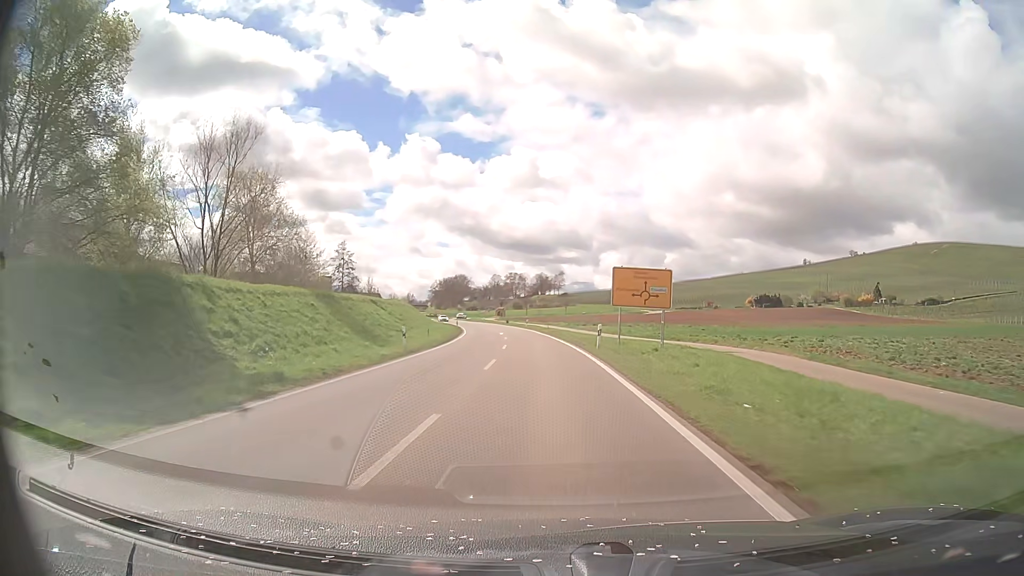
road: primary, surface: asphalt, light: Day
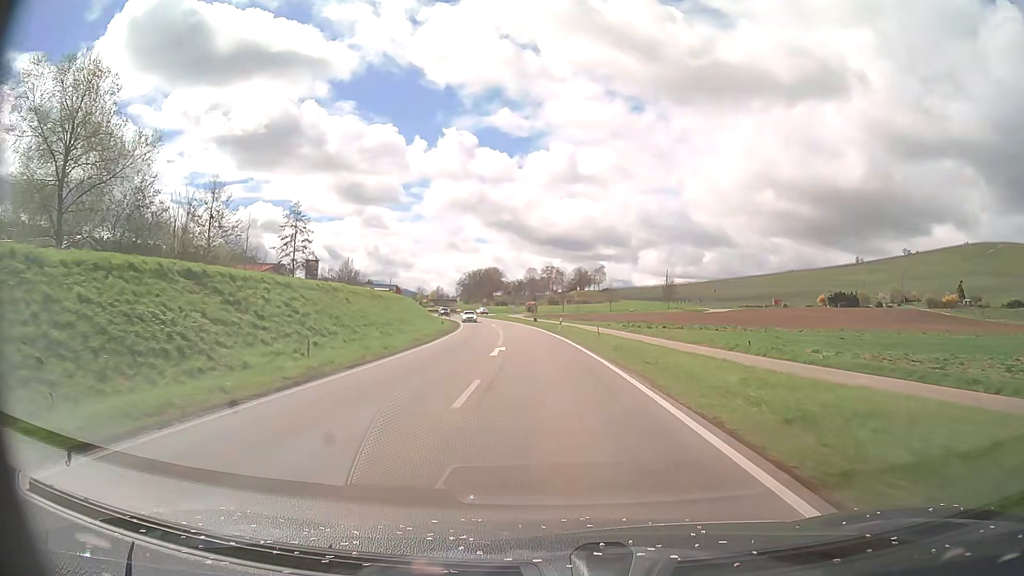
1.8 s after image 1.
(-0.8, +31.6) m; -3°
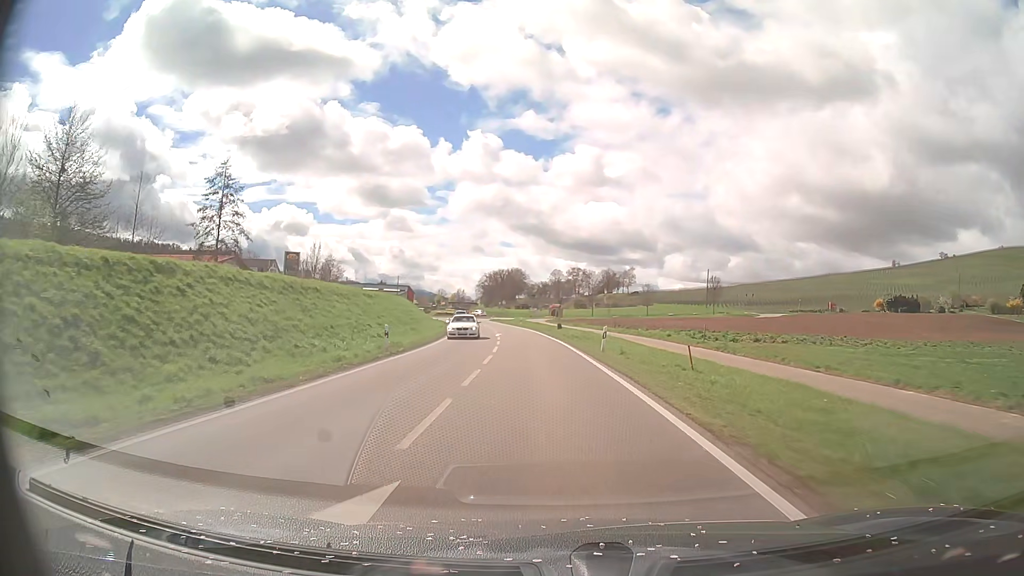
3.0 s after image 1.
(-0.4, +21.1) m; -2°
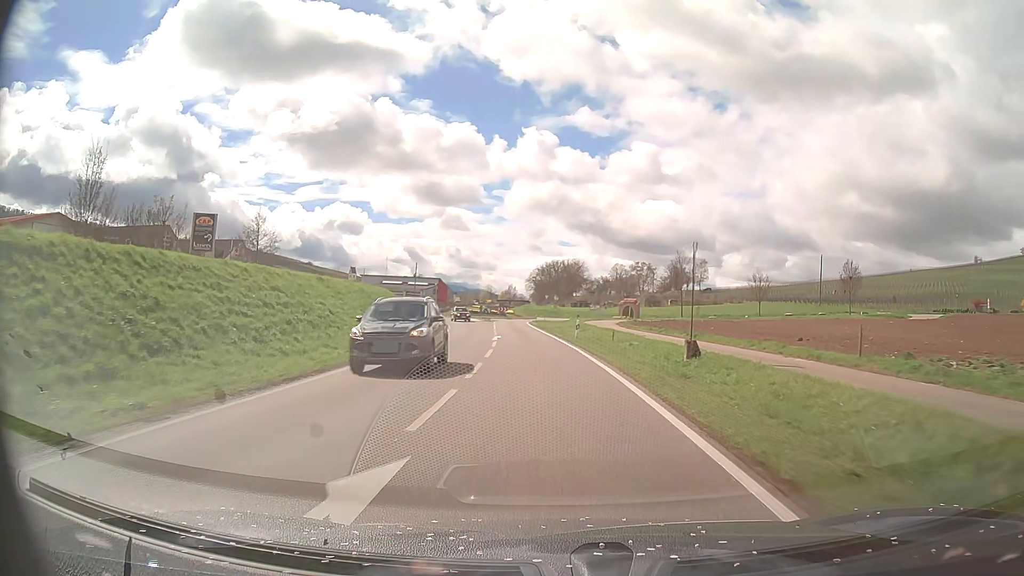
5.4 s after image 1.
(-1.7, +41.7) m; -5°
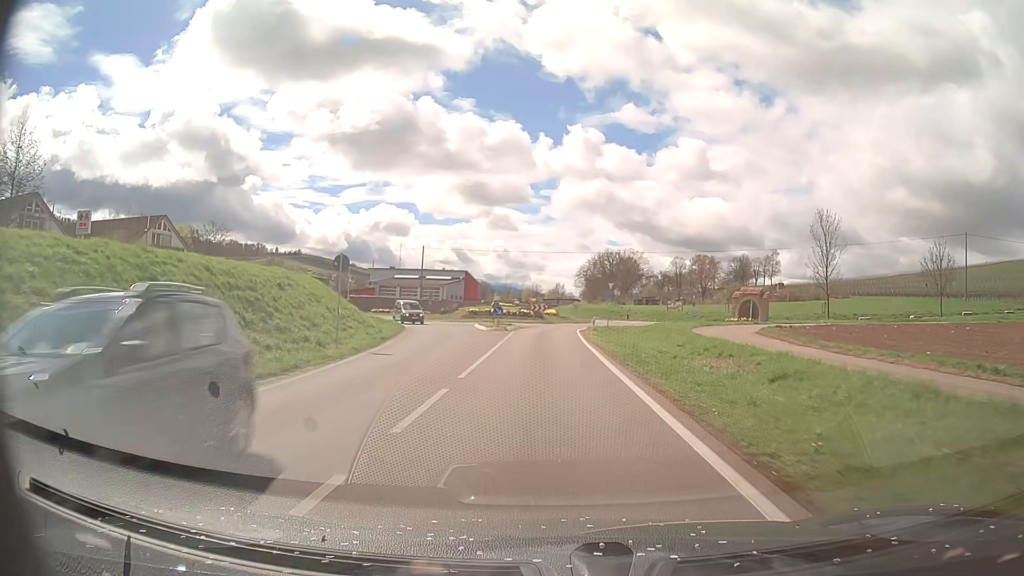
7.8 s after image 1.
(-1.4, +36.3) m; -4°
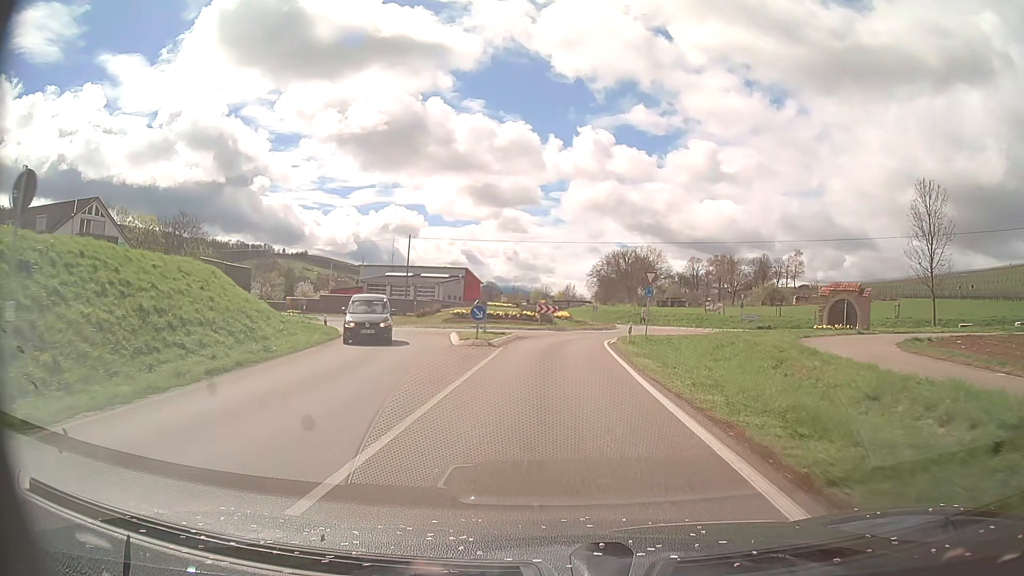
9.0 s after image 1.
(-0.2, +15.6) m; -1°
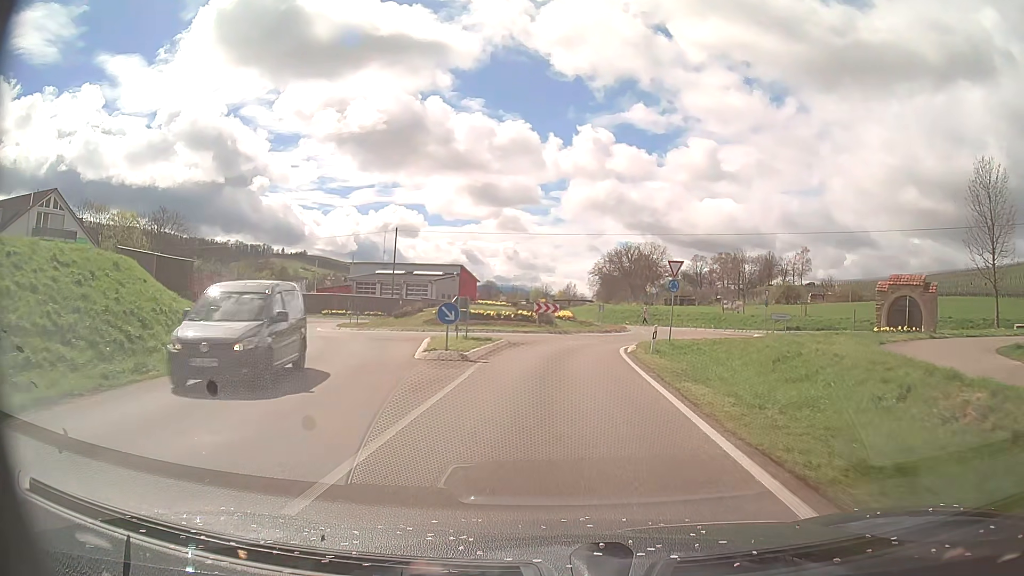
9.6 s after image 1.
(0.0, +6.9) m; 0°
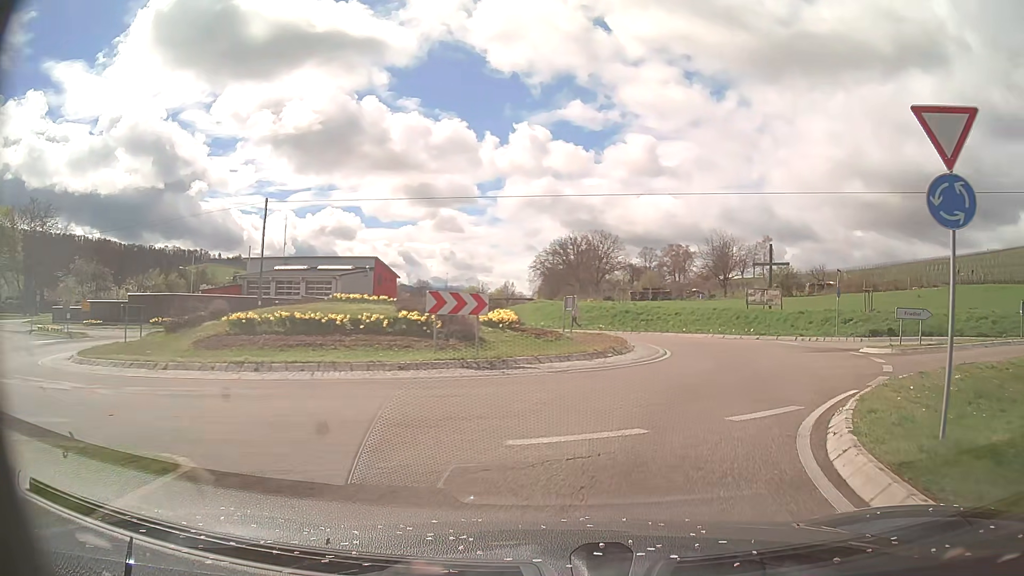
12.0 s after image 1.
(+0.2, +21.8) m; +5°
(+2, +10) (+5, +19) (+5, +29) (0, +38) (-6, +46) (-9, +55) (-11, +65) (-11, +75) (-11, +85) (-10, +95) m
